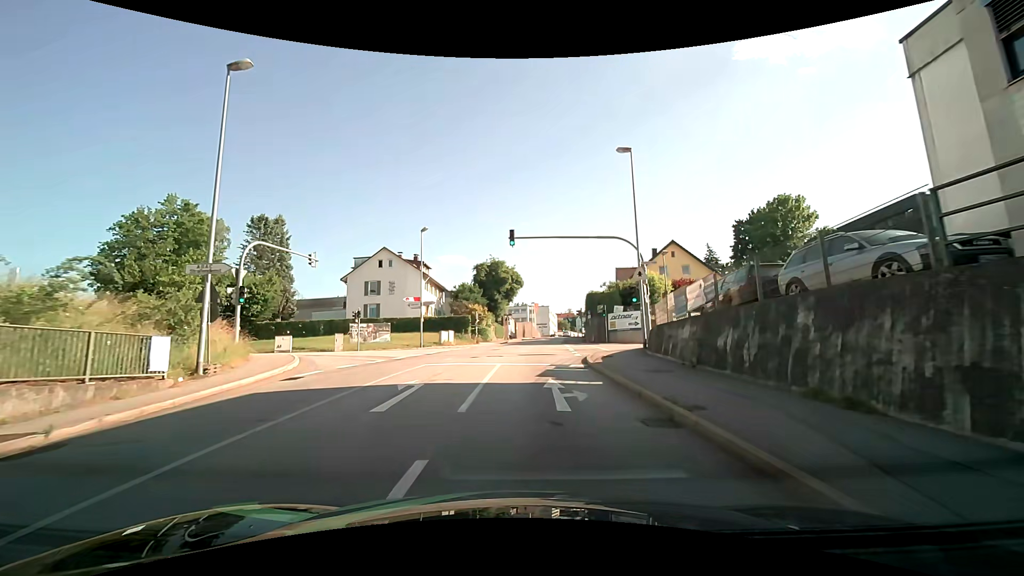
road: tertiary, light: Day
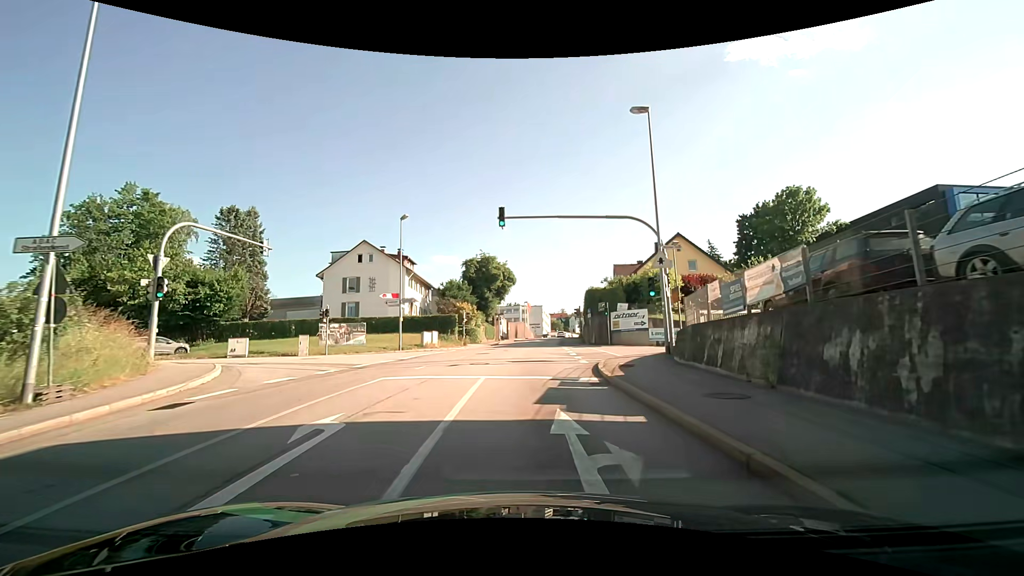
(0.0, +4.8) m; +1°
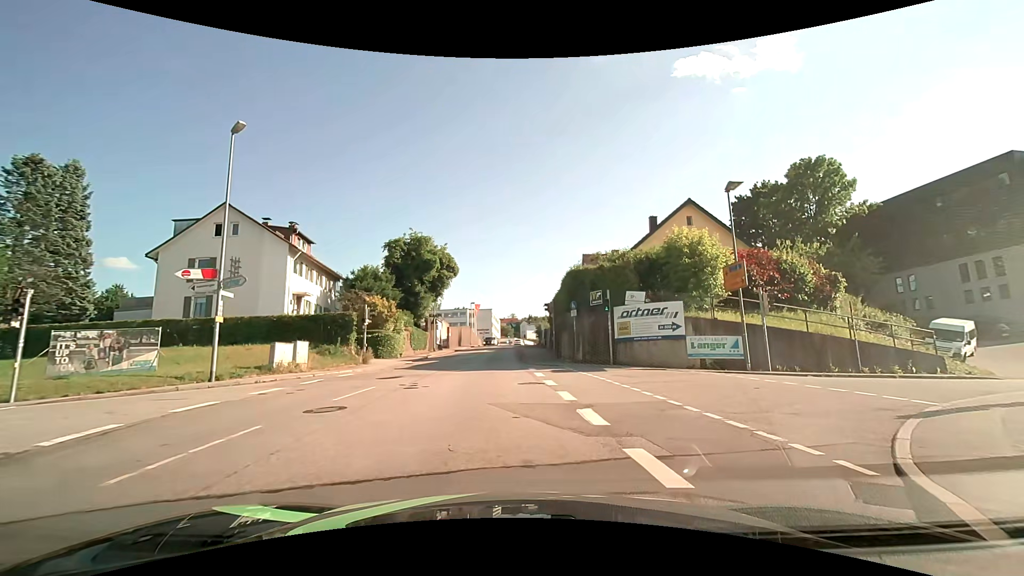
(+0.7, +17.1) m; +6°
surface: asphalt
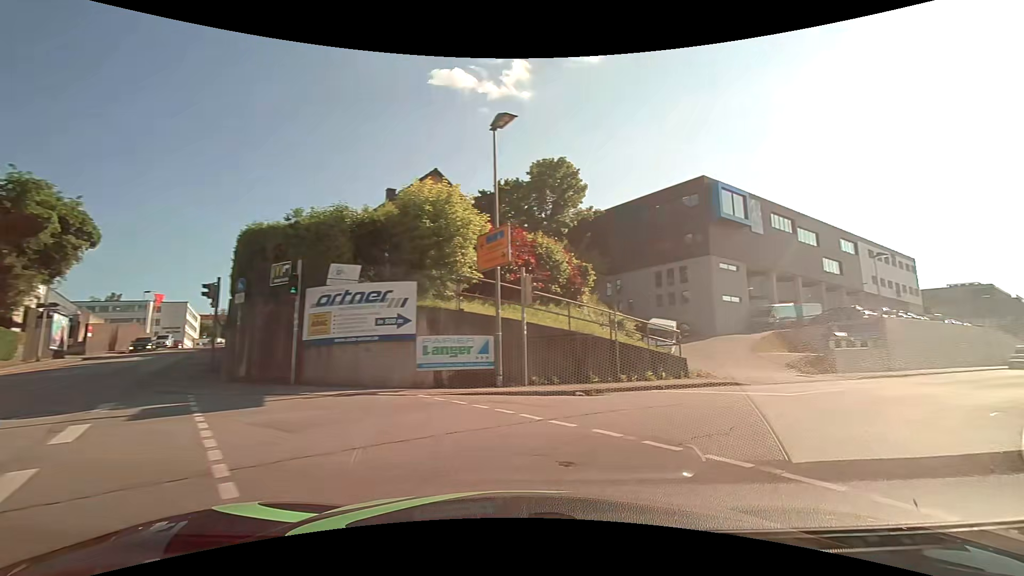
(+1.6, +8.3) m; +27°
